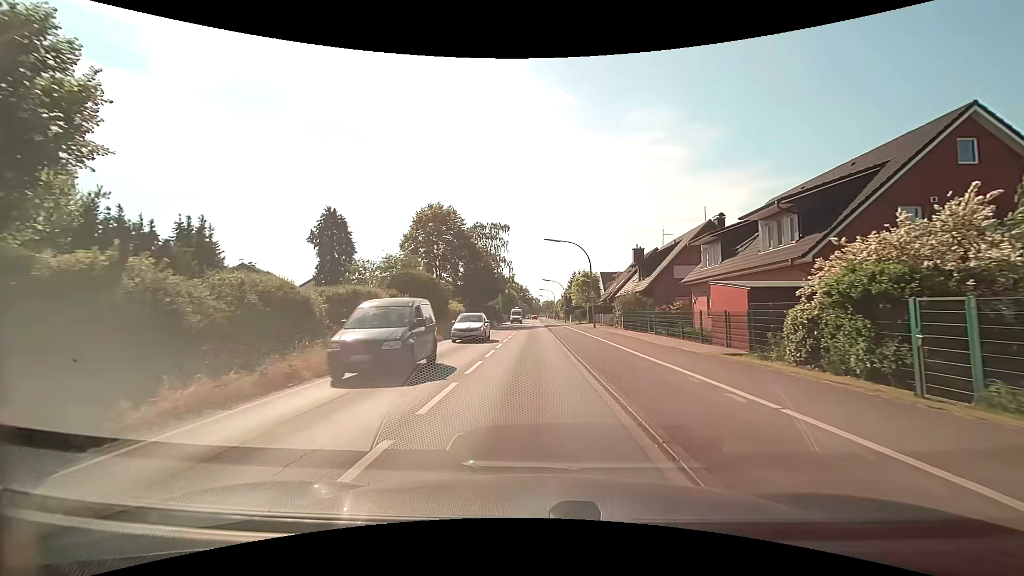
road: tertiary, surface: asphalt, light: Day
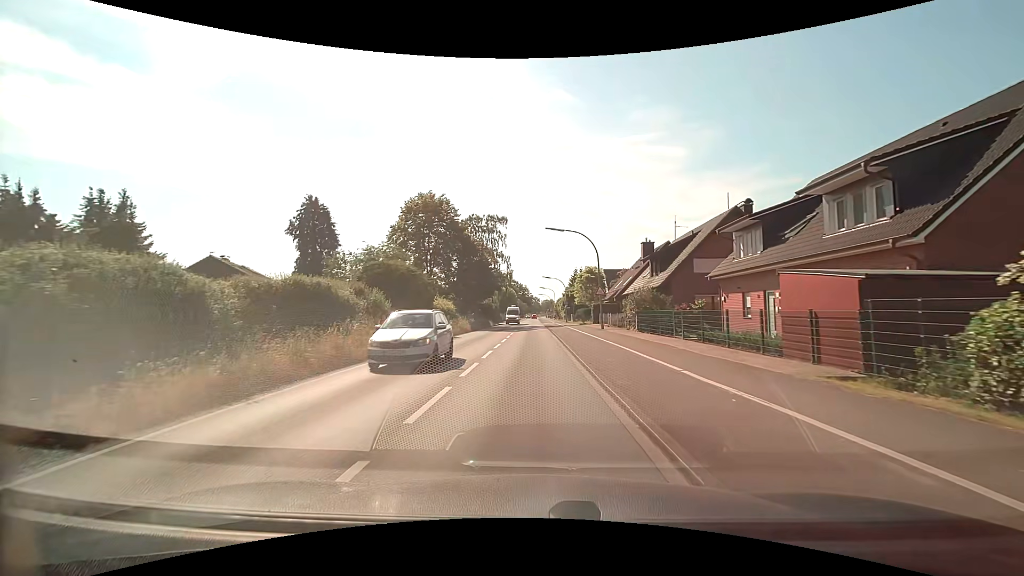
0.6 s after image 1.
(0.0, +5.3) m; 0°
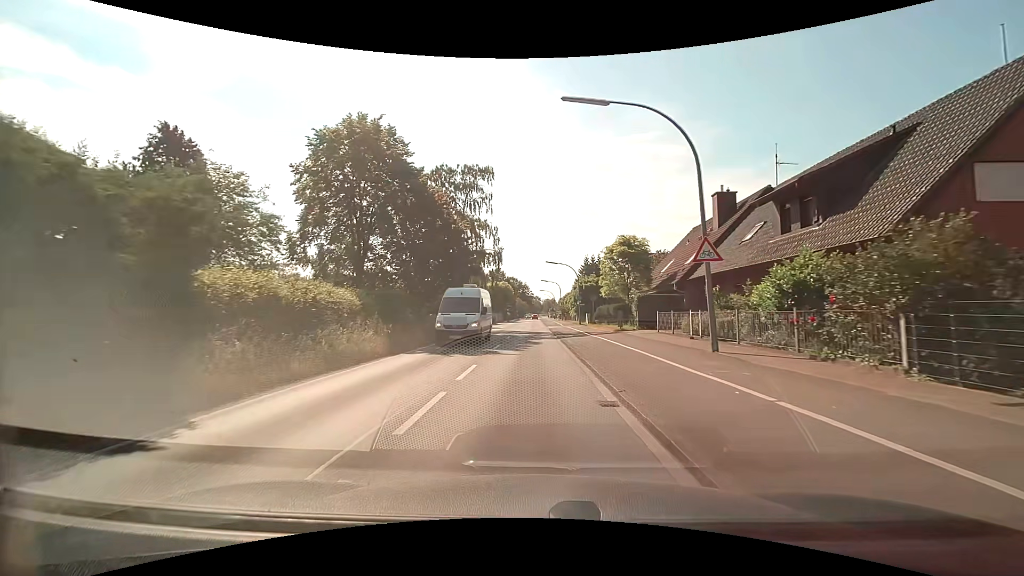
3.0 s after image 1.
(0.0, +23.2) m; 0°
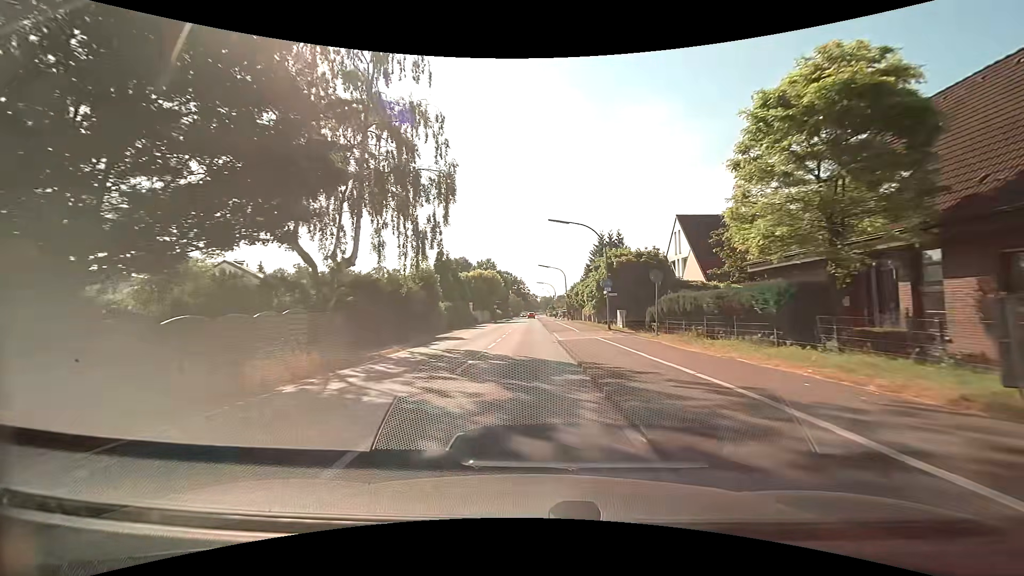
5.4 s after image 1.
(+0.1, +26.0) m; 0°
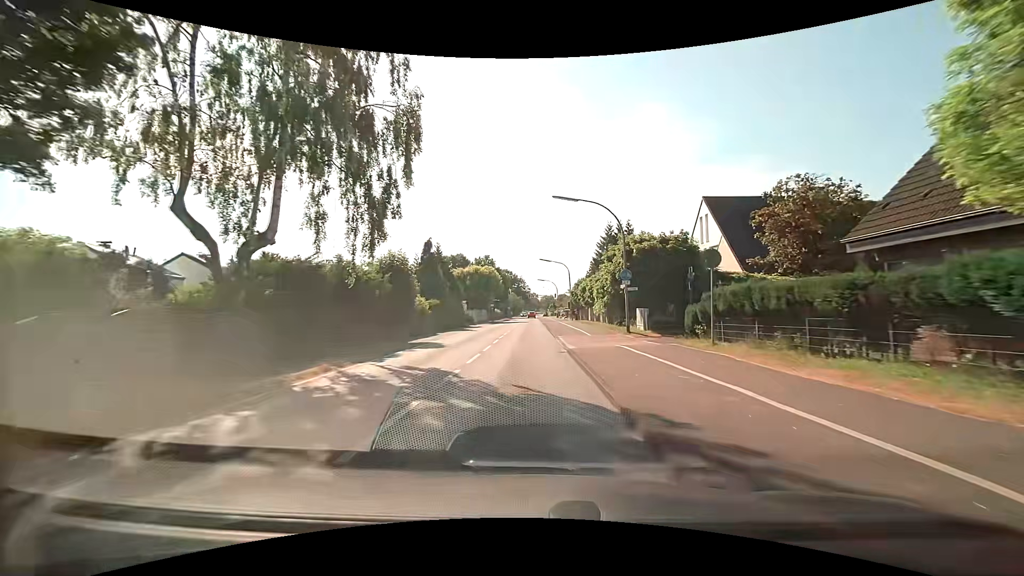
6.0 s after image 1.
(0.0, +6.6) m; 0°
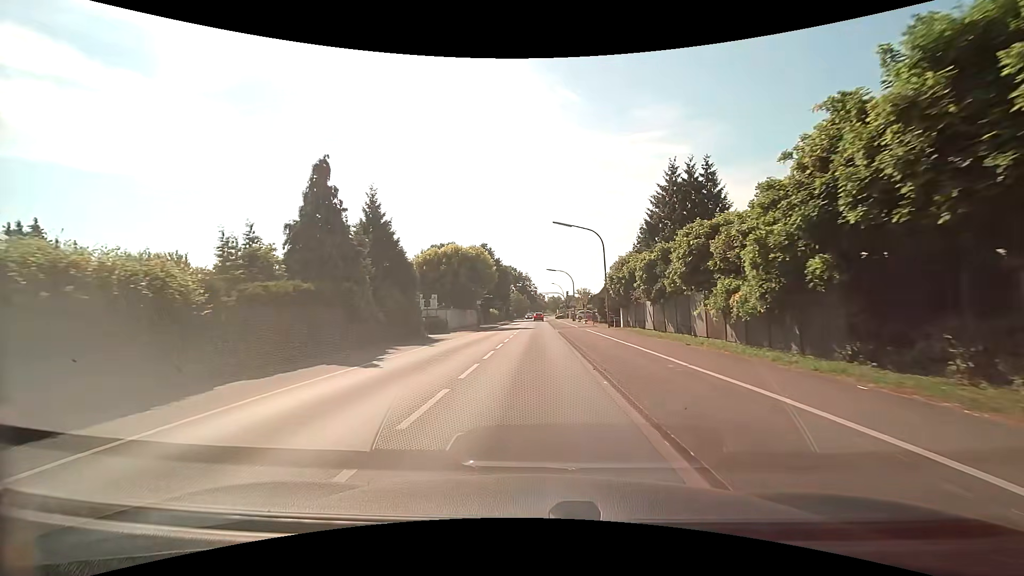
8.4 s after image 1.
(-0.2, +25.7) m; -1°
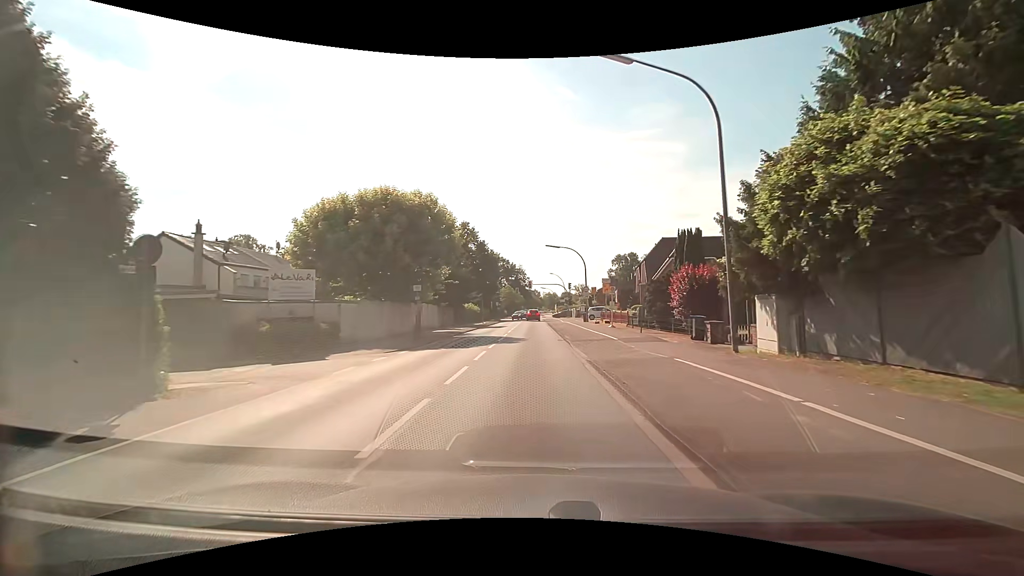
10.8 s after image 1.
(+0.1, +23.6) m; +1°
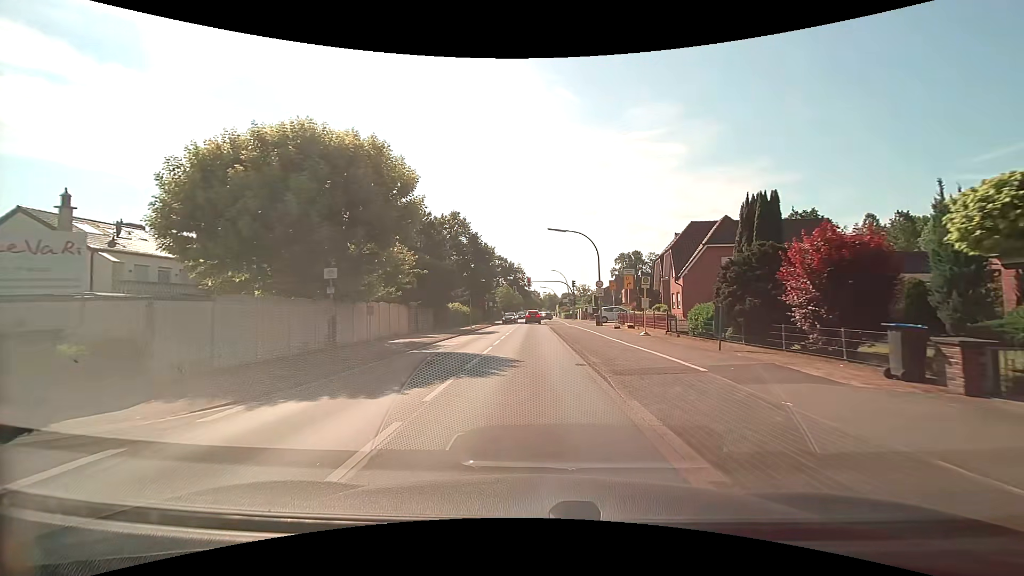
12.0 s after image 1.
(0.0, +10.4) m; 0°
(0, +10) (0, +20) (0, +30) (0, +40) (0, +50) (0, +60) (0, +70) (0, +80) (0, +90) (0, +100) m
